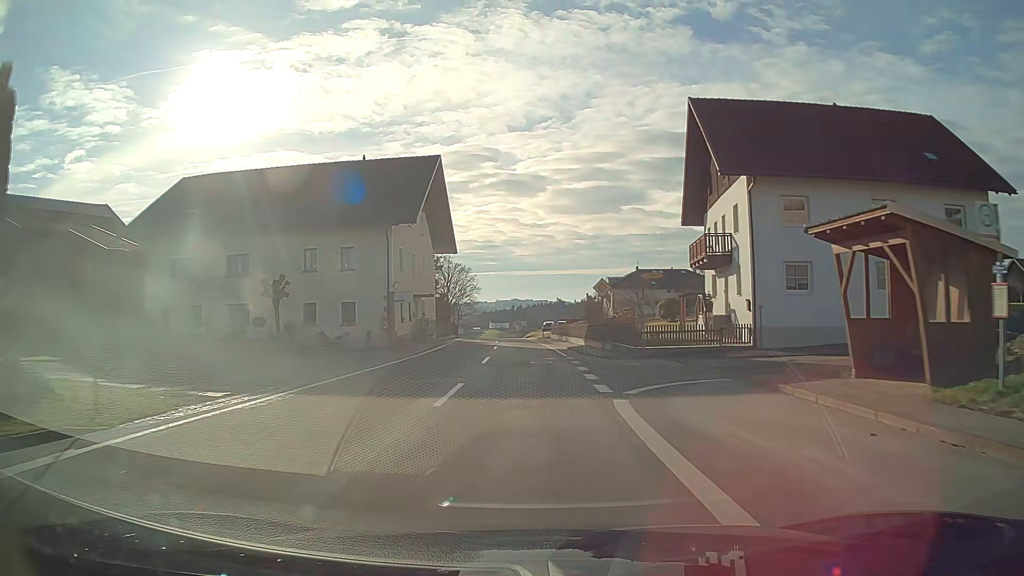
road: tertiary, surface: asphalt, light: Day
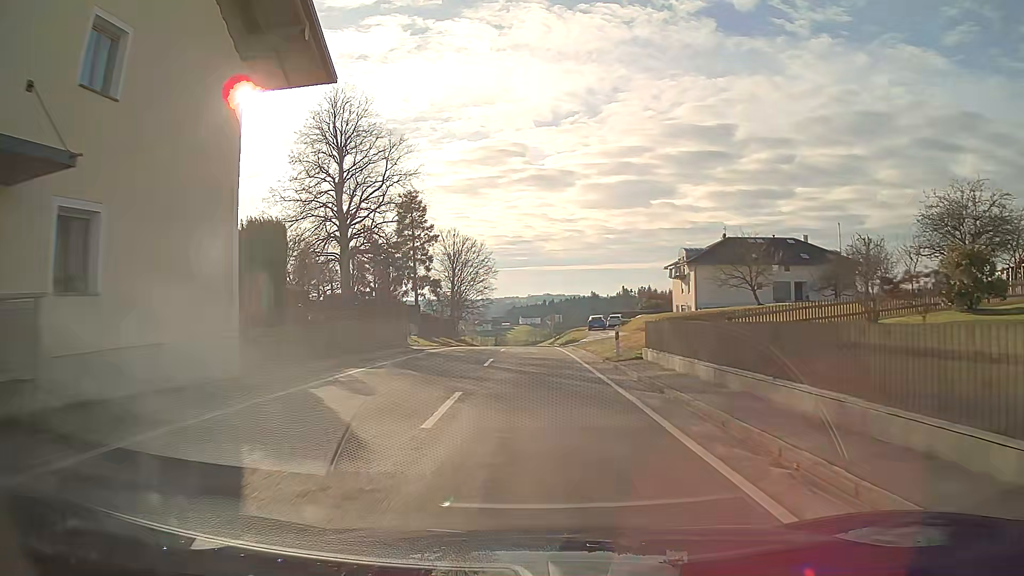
(-0.9, +38.5) m; -3°
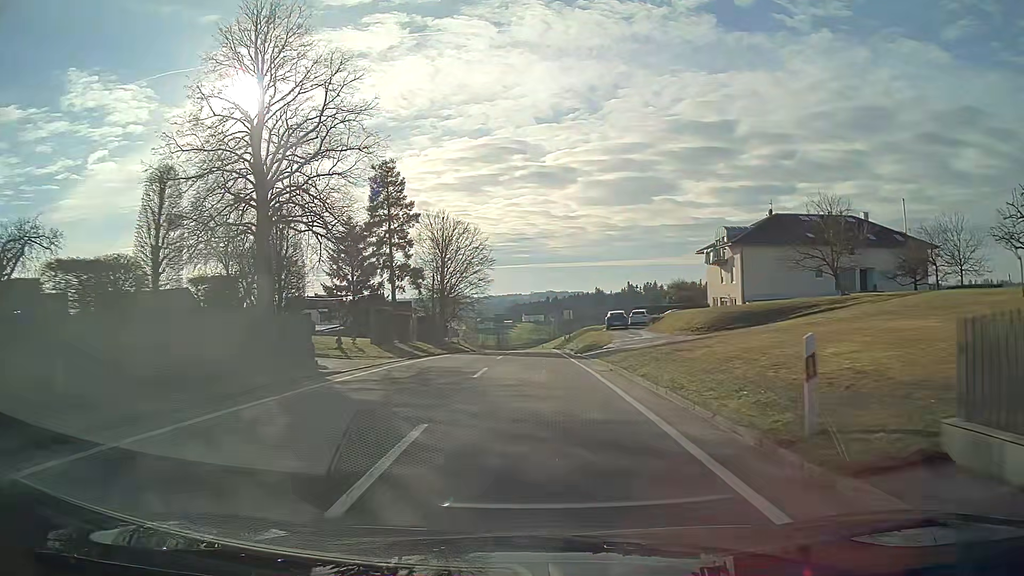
(-0.1, +15.5) m; 0°
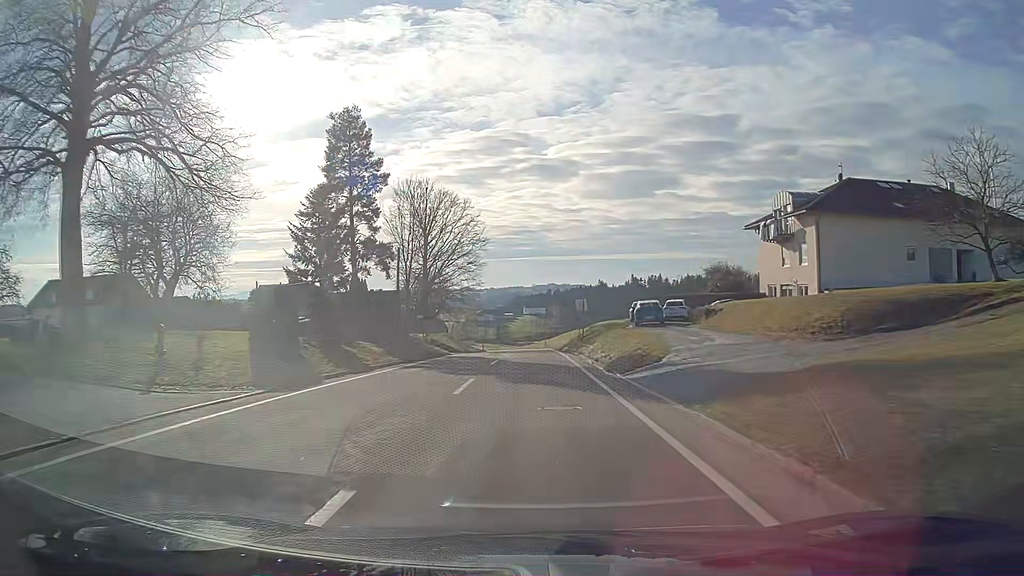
(0.0, +15.6) m; 0°
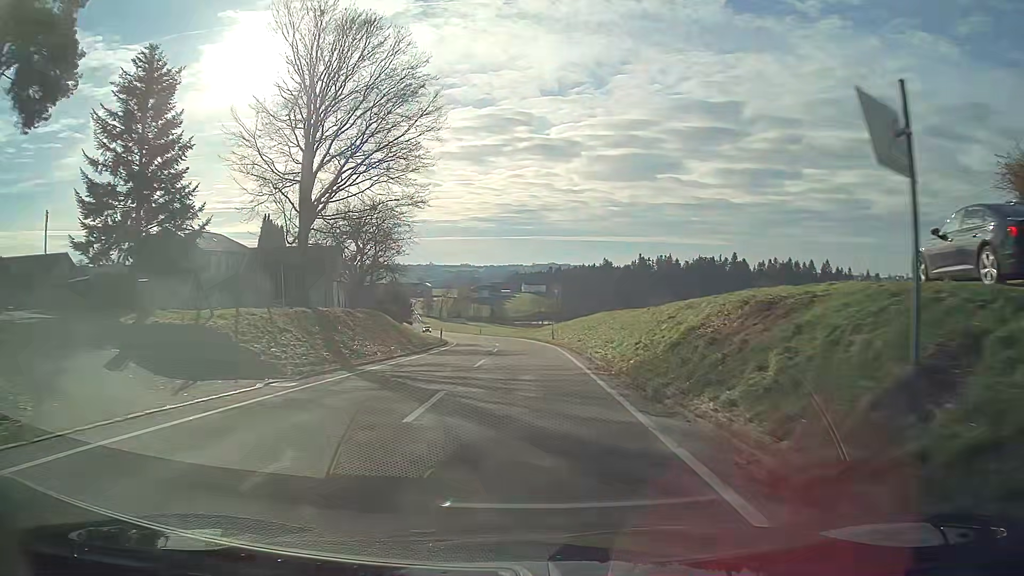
(-0.1, +40.3) m; 0°
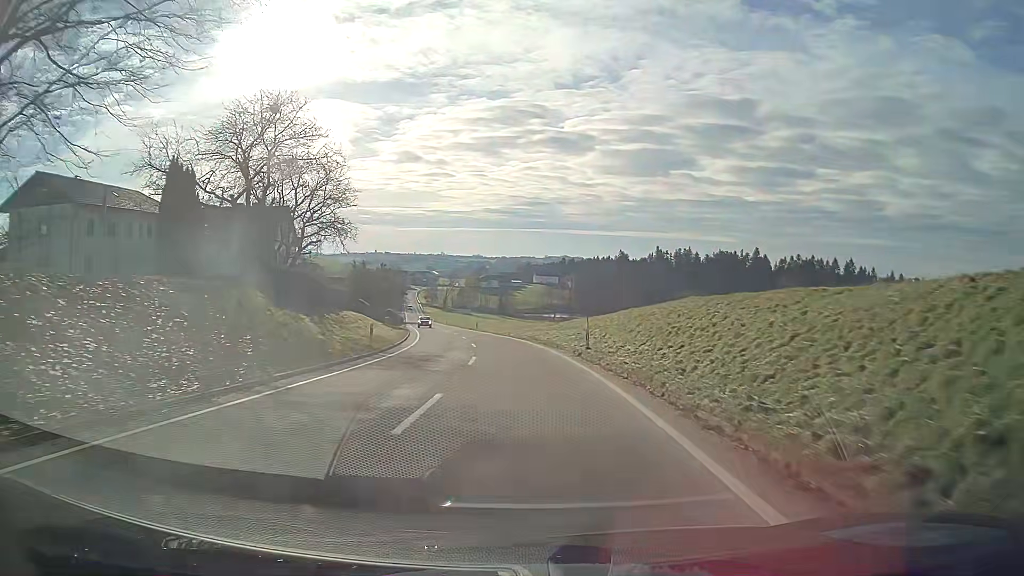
(-0.2, +24.9) m; -1°
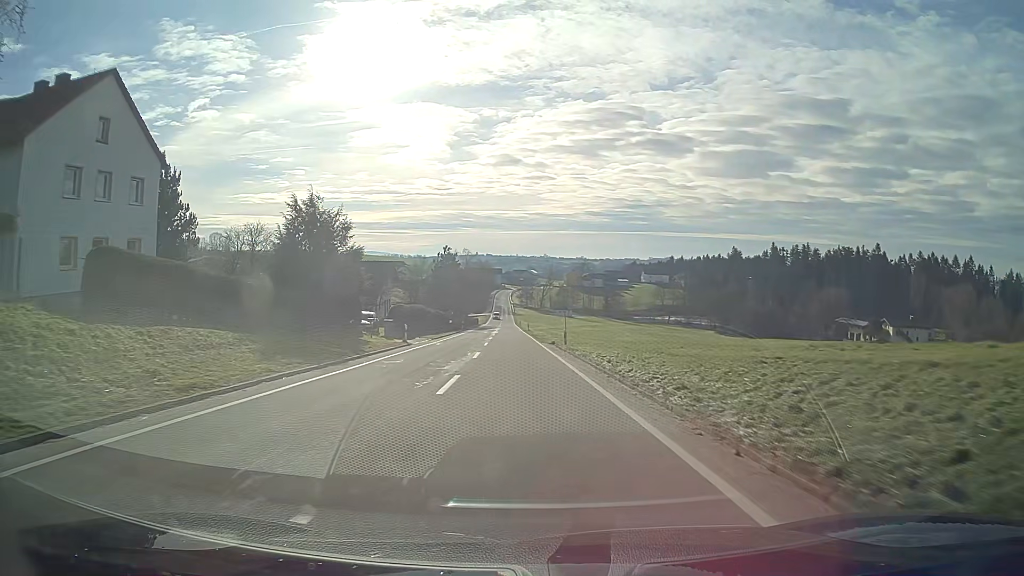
(-2.9, +43.6) m; -9°
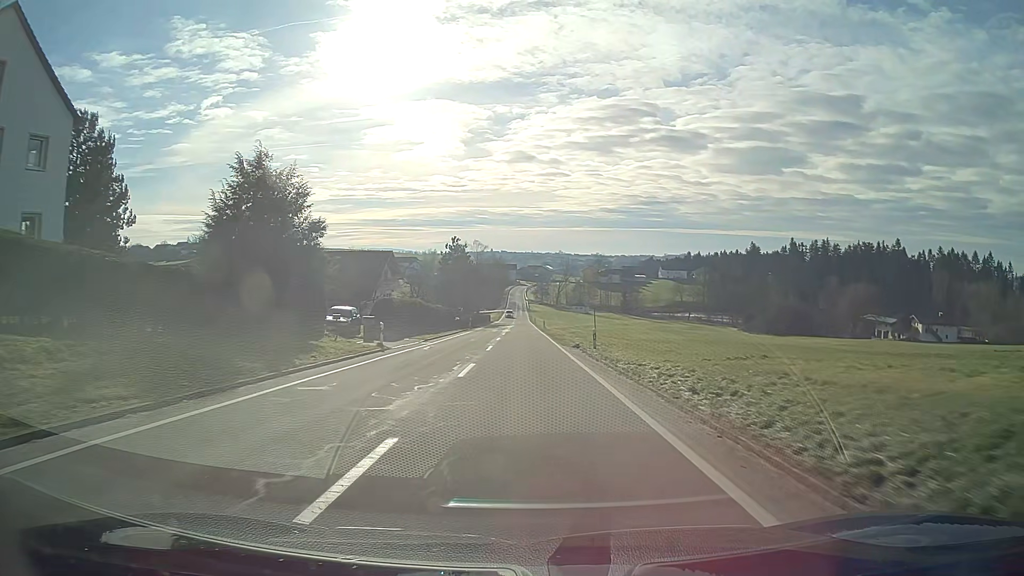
(-0.1, +9.1) m; -1°
(0, +10) (0, +20) (0, +30) (0, +40) (-1, +50) (-1, +60) (-1, +70) (-1, +80) (-1, +90) (-2, +100) m
